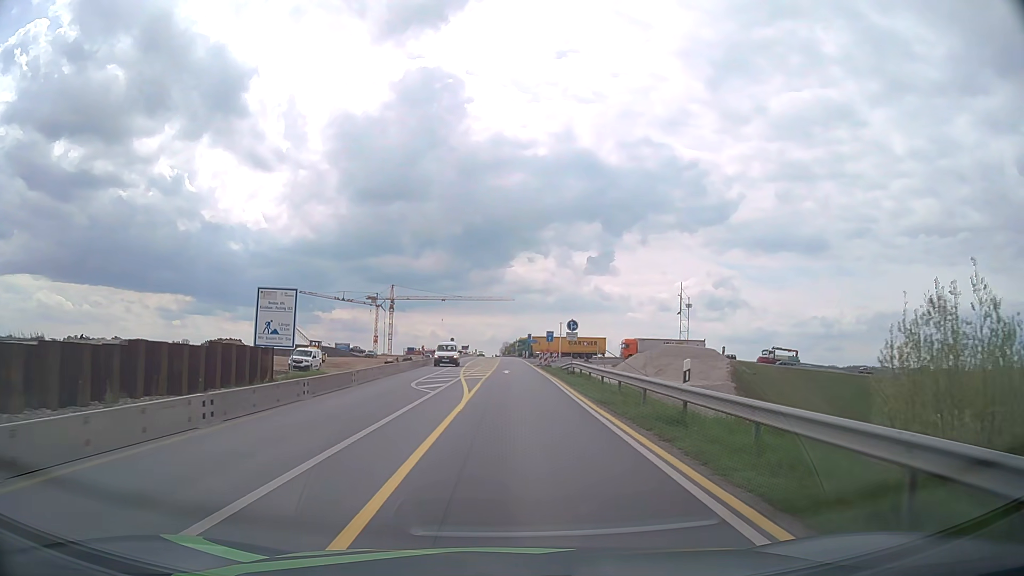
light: Day
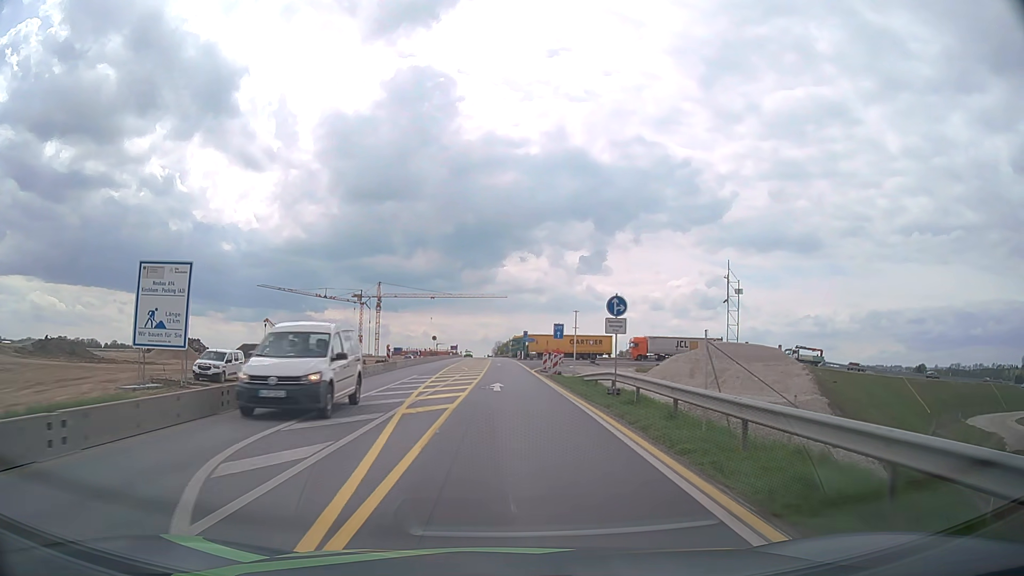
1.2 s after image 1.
(+0.1, +15.9) m; +1°
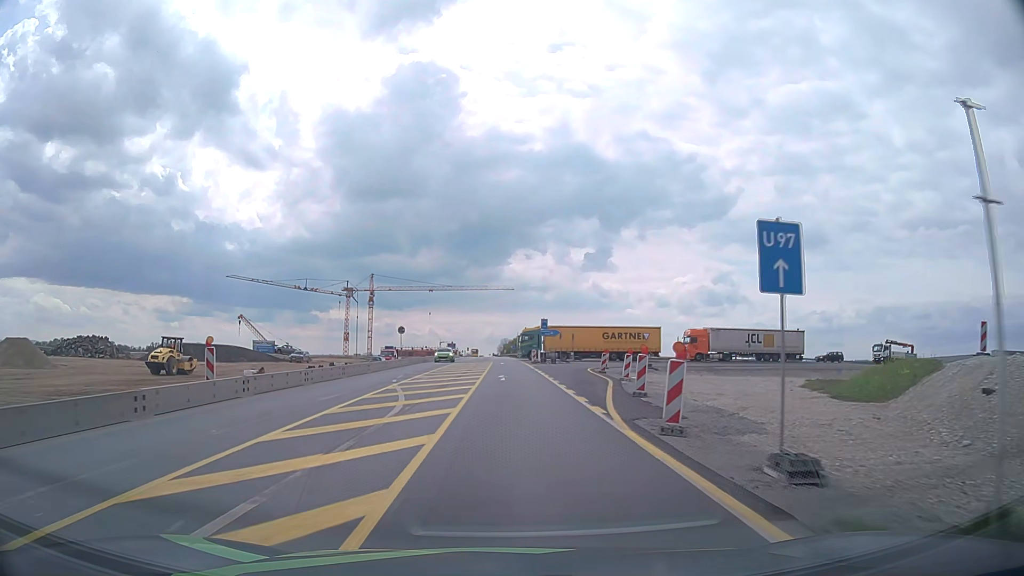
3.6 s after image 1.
(-0.1, +31.7) m; -1°
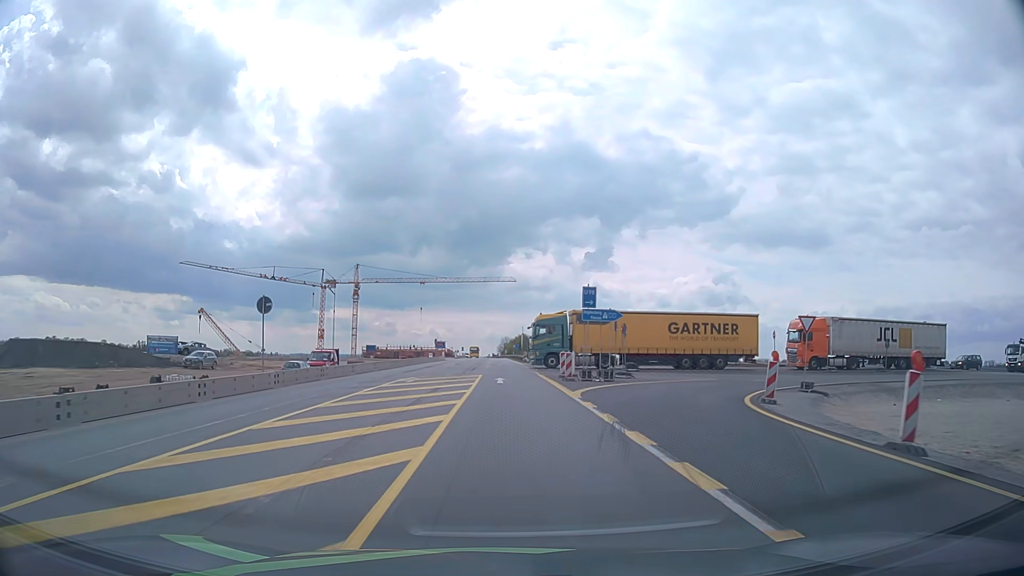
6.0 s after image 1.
(0.0, +31.9) m; 0°
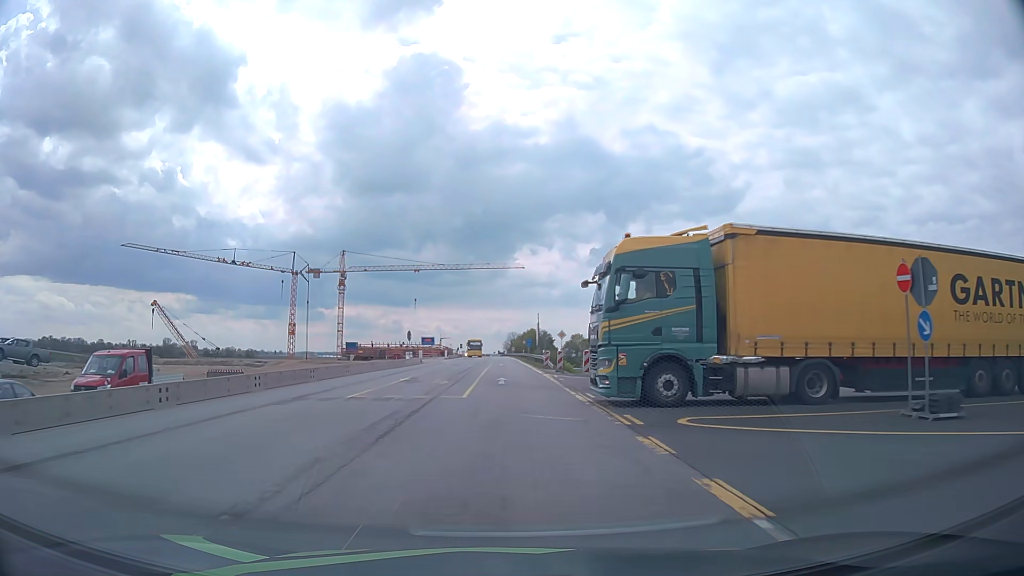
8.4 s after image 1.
(-0.1, +32.0) m; 0°
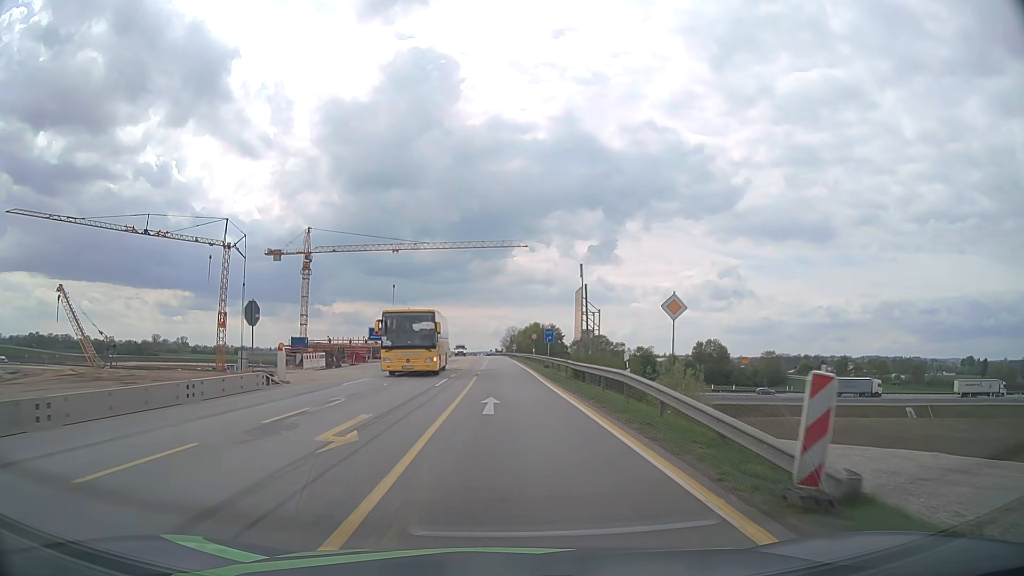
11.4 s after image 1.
(-0.1, +40.5) m; 0°
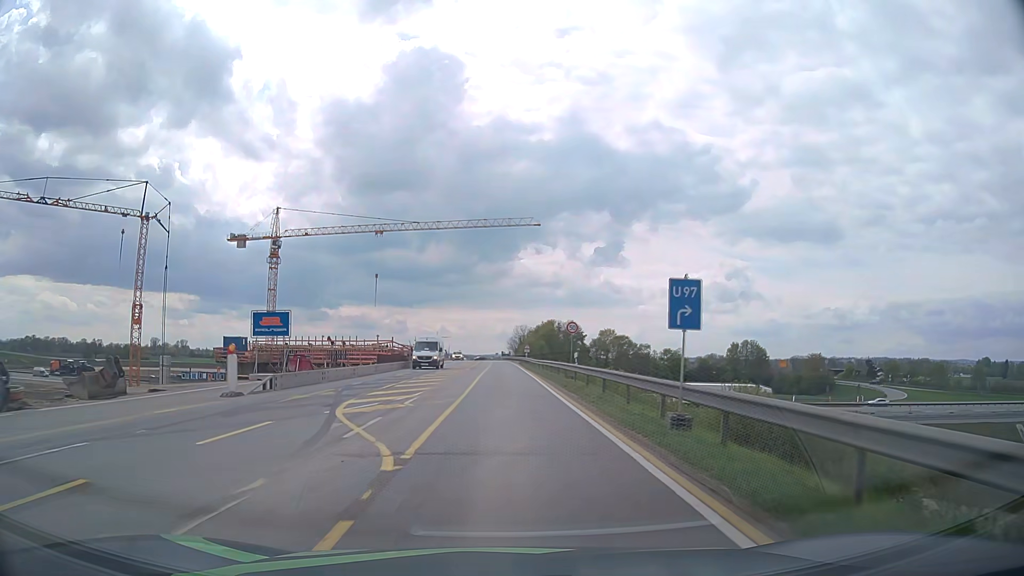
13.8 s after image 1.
(-0.2, +32.7) m; -1°
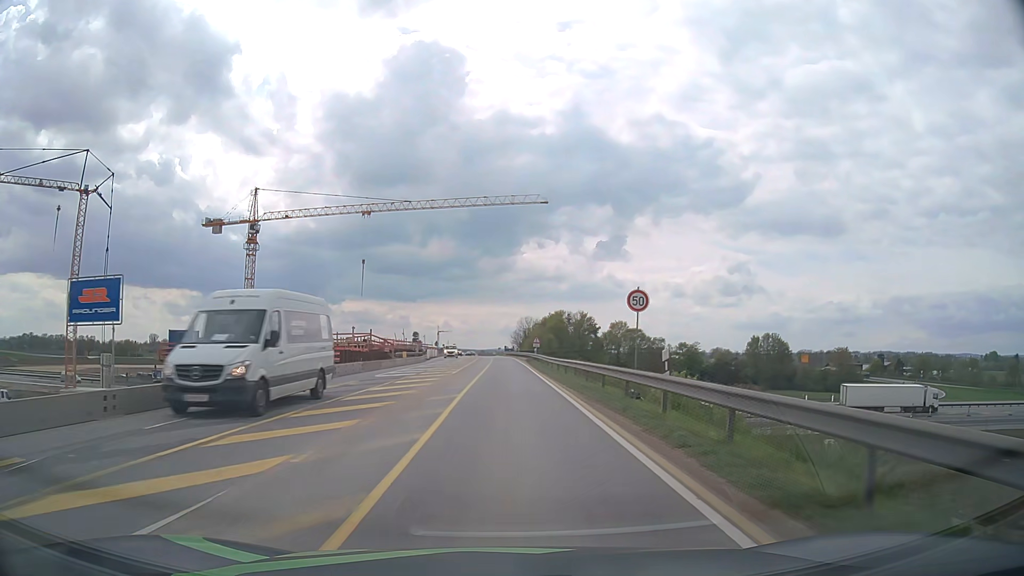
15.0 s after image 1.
(+0.1, +16.3) m; 0°
(0, +10) (0, +20) (0, +30) (0, +40) (0, +50) (0, +60) (0, +70) (-1, +80) (-1, +90) (-1, +100) m
